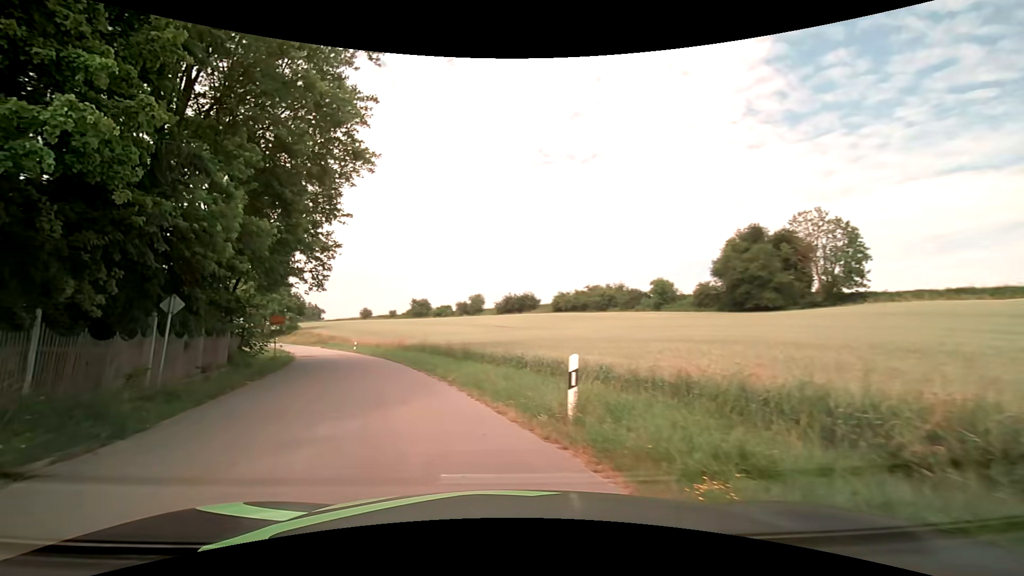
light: Day
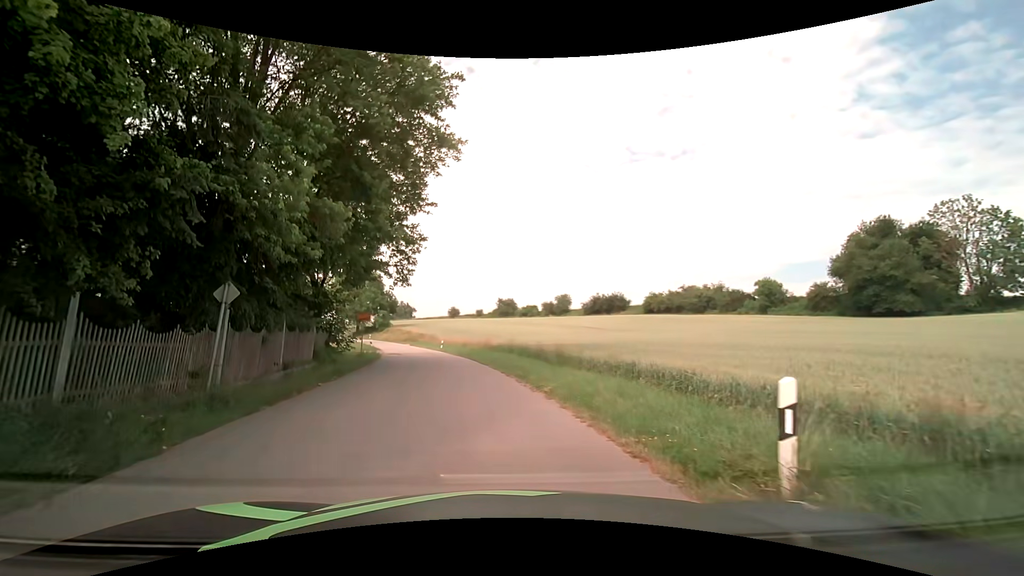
(-0.3, +3.0) m; -10°
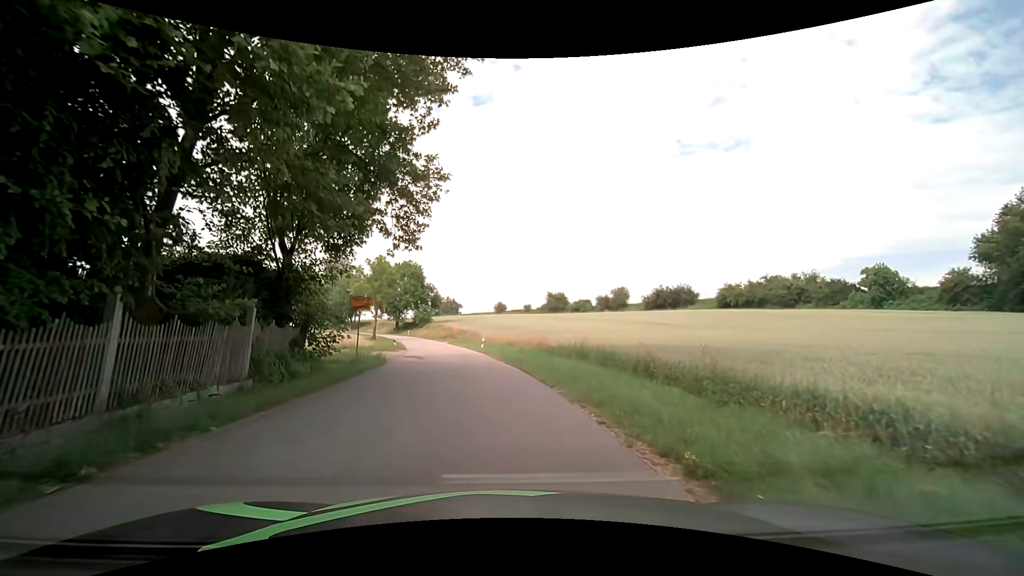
(-0.8, +12.0) m; -5°
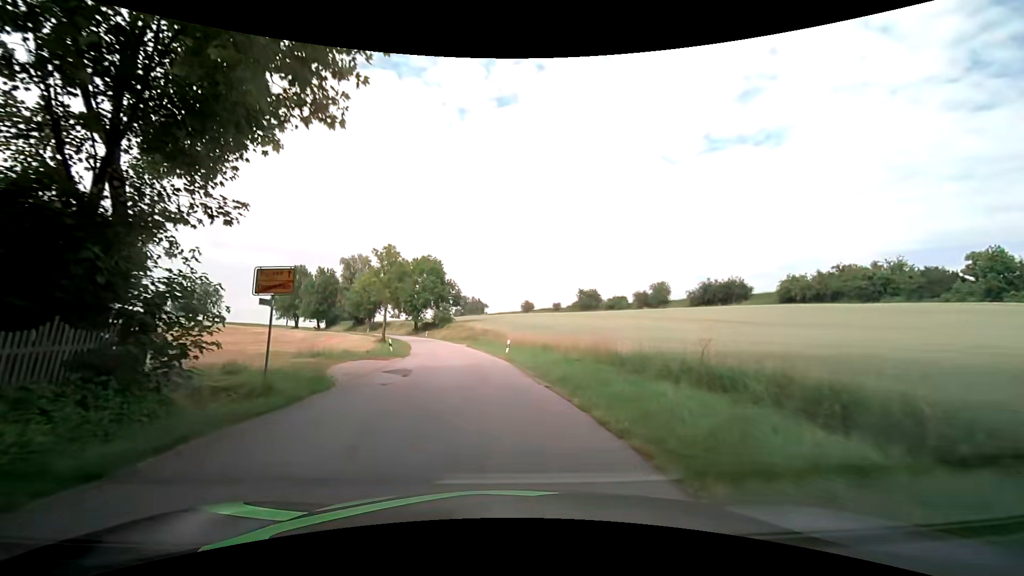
(-0.4, +10.9) m; -3°
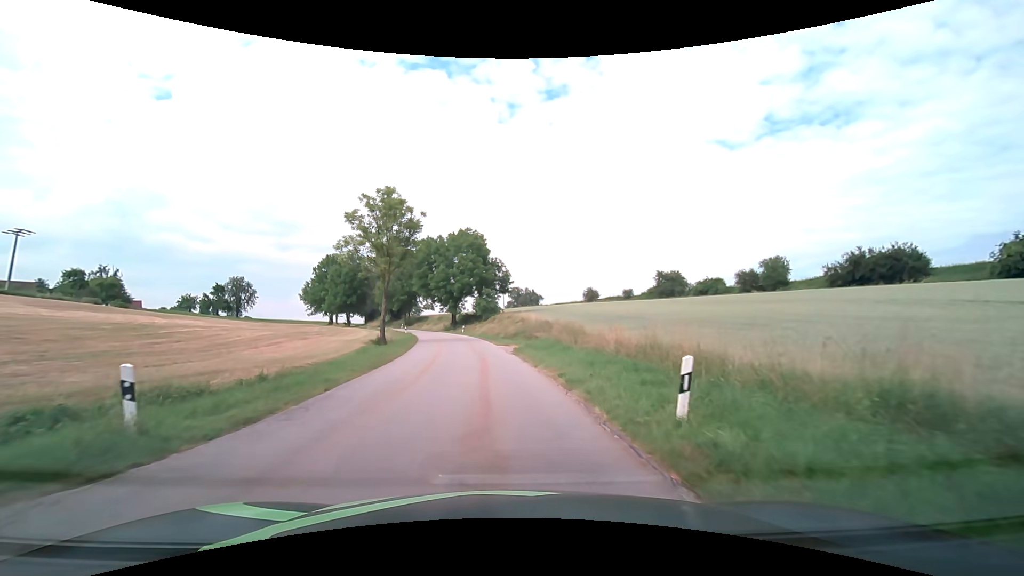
(-1.6, +24.7) m; -7°
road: tertiary
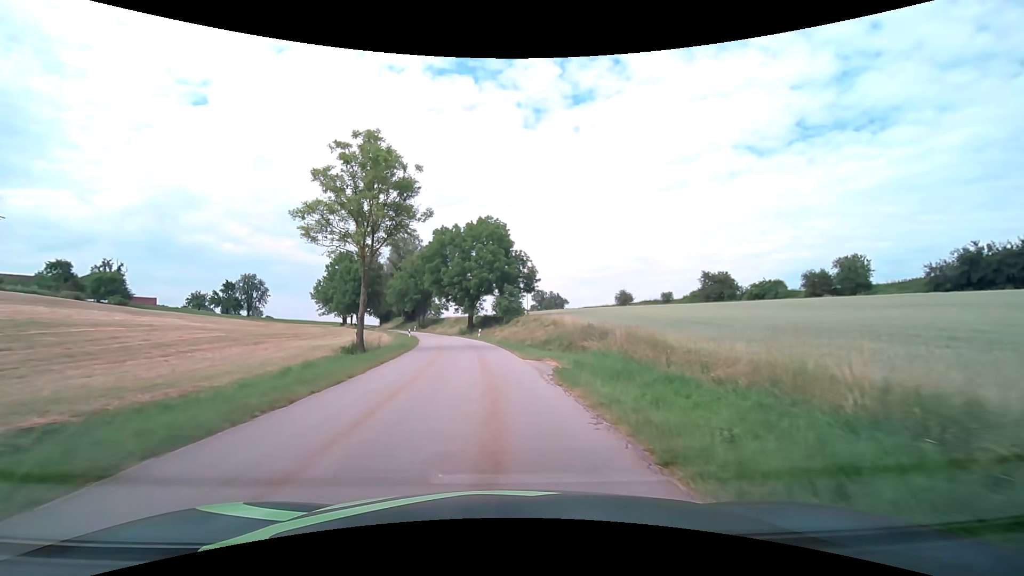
(-0.3, +11.8) m; -3°
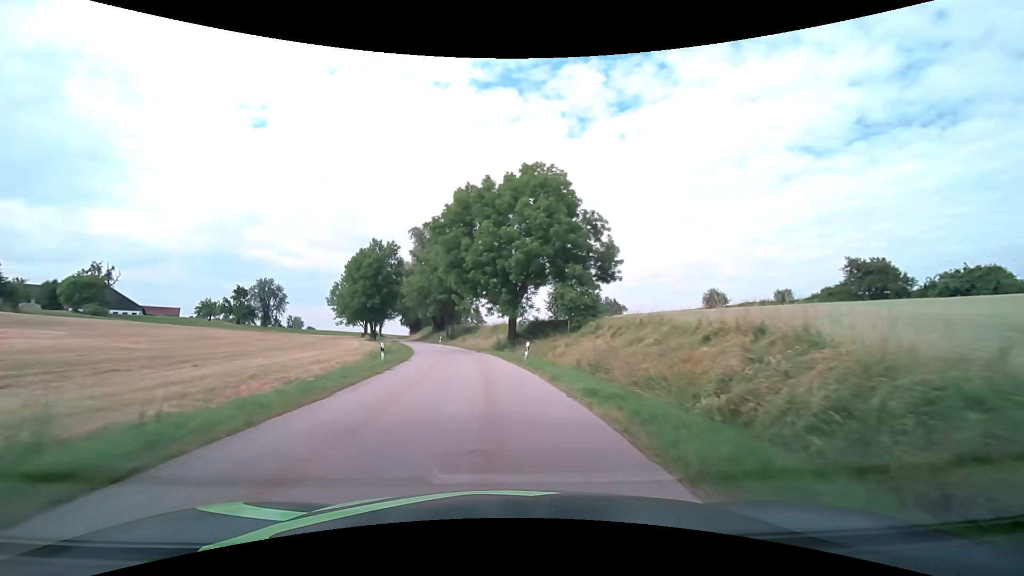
(-1.2, +27.1) m; -5°
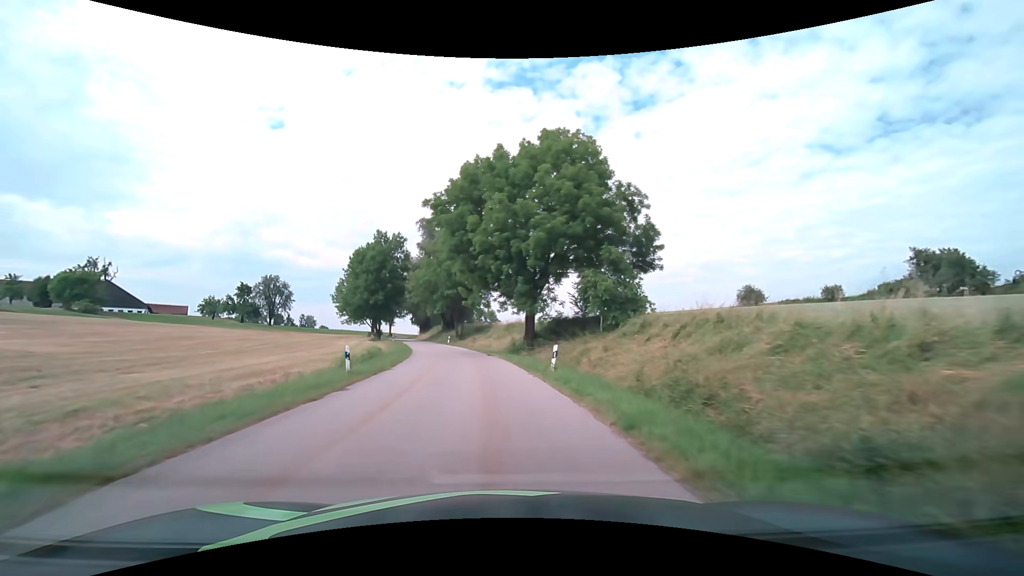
(-0.1, +7.6) m; -1°
(0, +10) (-1, +20) (-2, +30) (-3, +40) (-5, +50) (-8, +59) (-10, +69) (-13, +79) (-16, +88) (-19, +98) m
